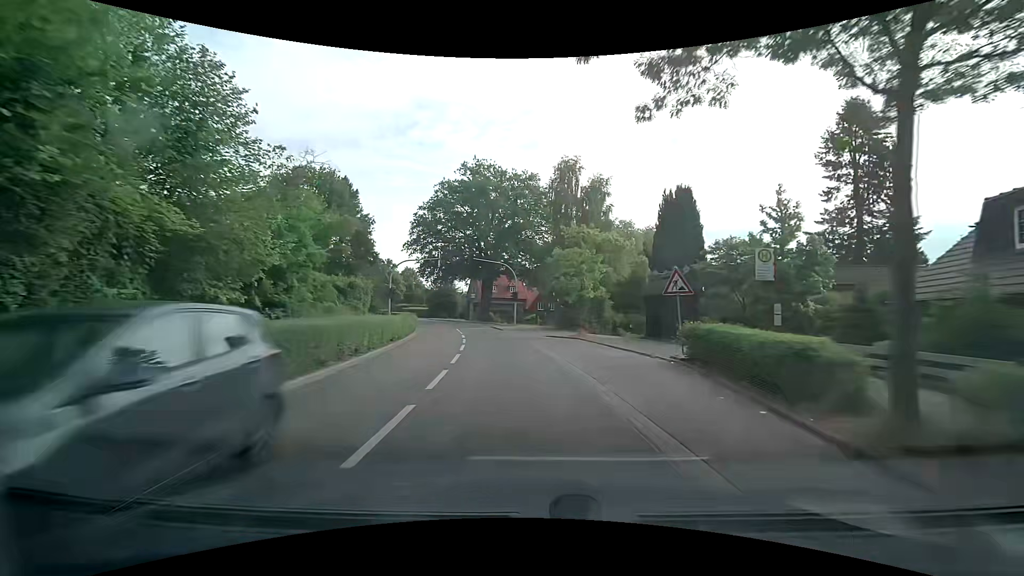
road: secondary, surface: asphalt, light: Day
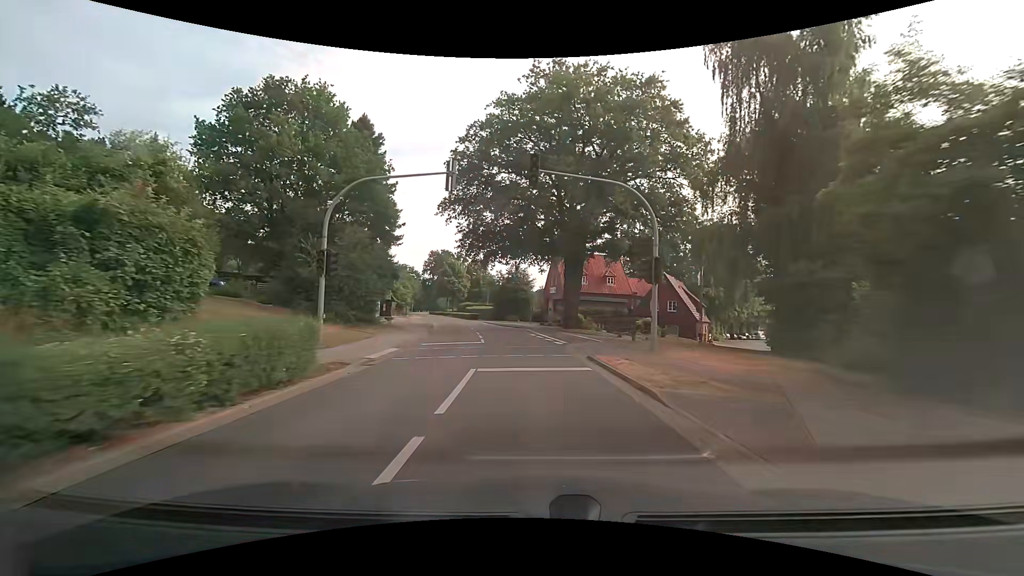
(-2.8, +29.1) m; -10°
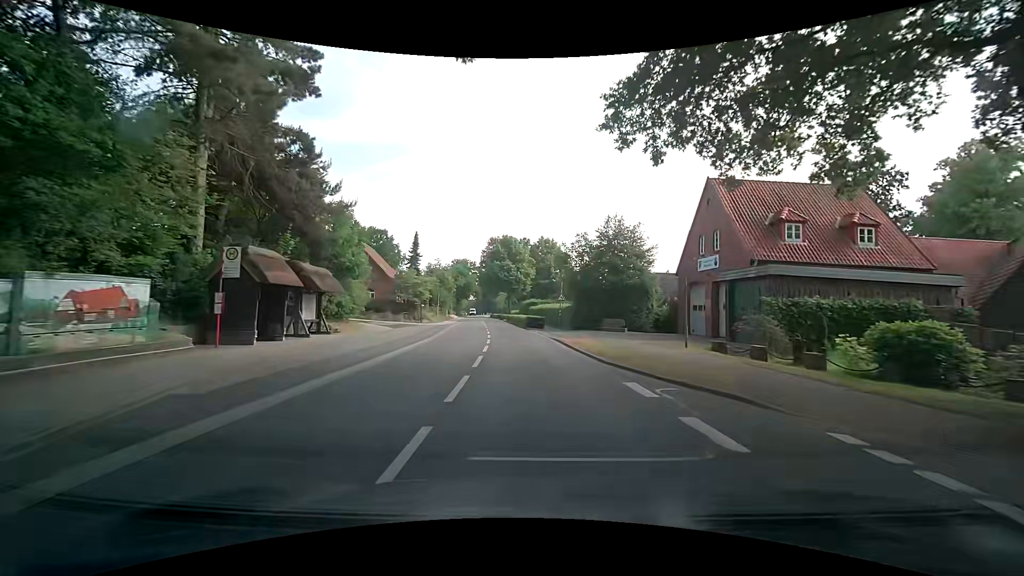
(-3.1, +37.0) m; -9°
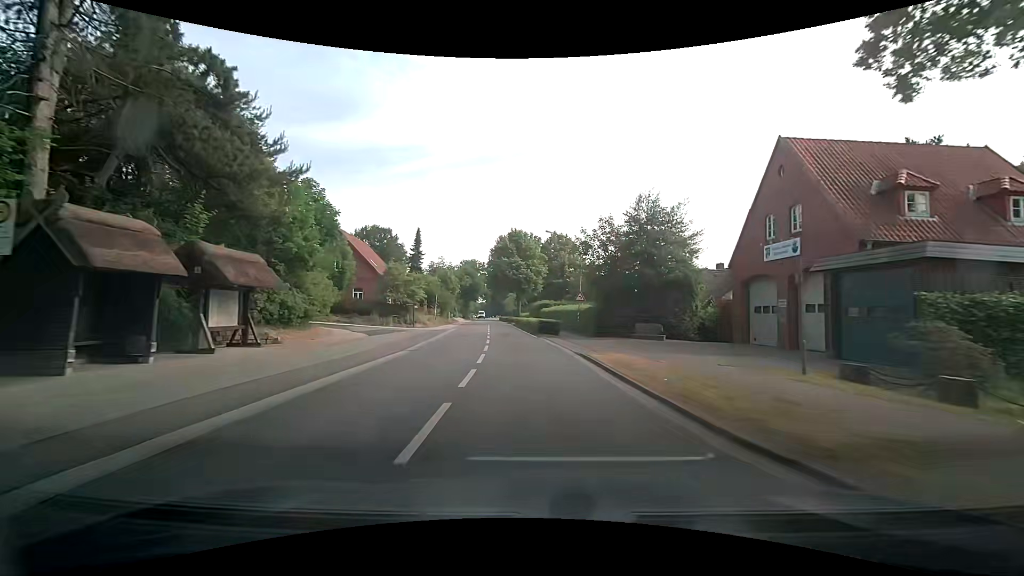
(-0.1, +7.5) m; -1°
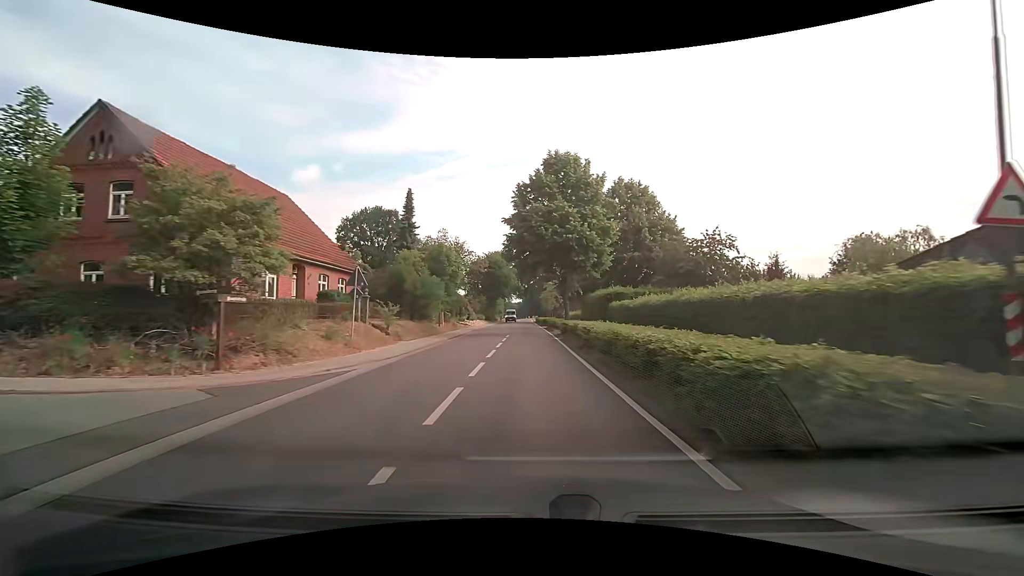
(-1.3, +30.2) m; -4°
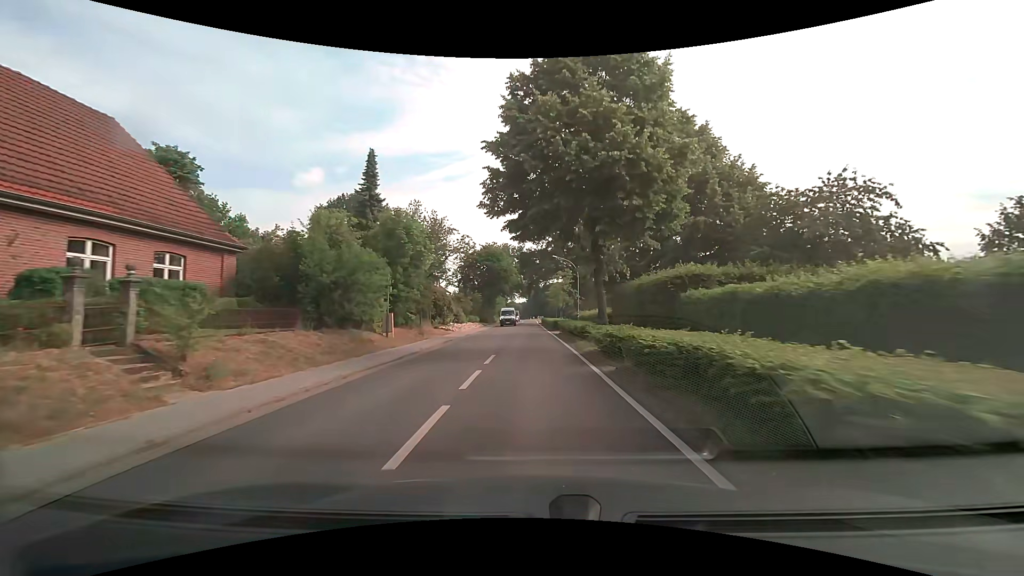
(-0.2, +15.2) m; -1°
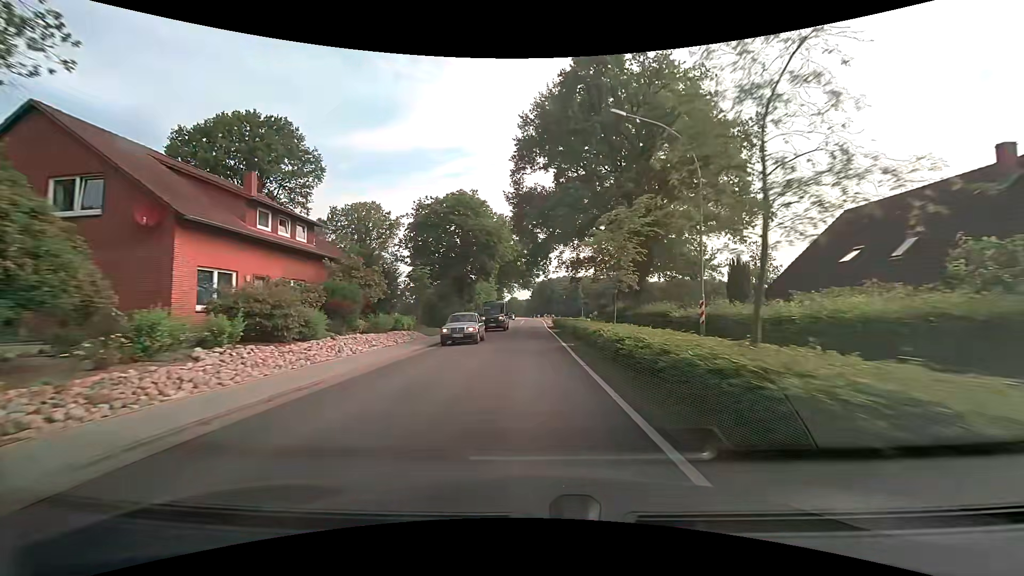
(-0.2, +38.4) m; -1°
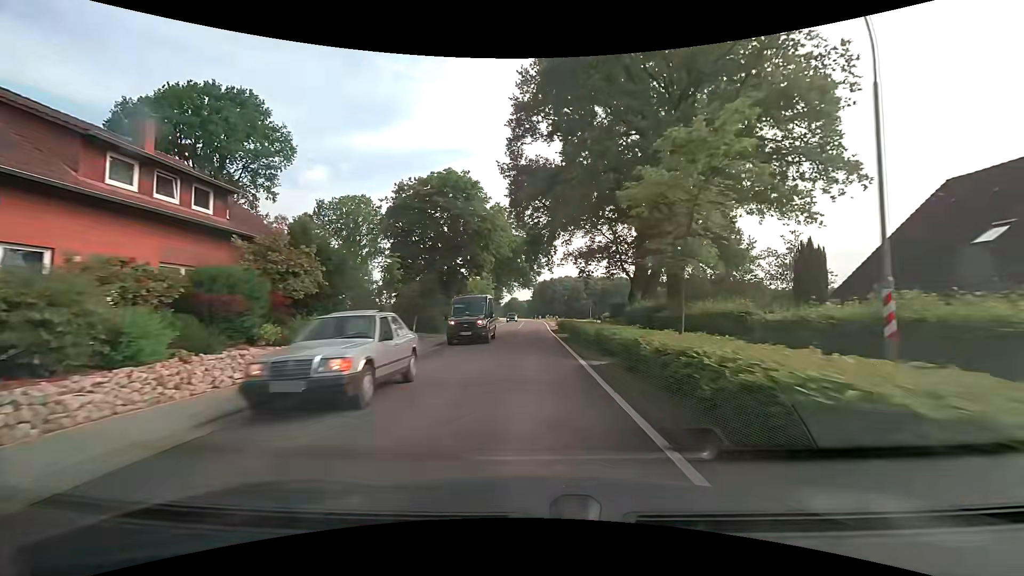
(0.0, +7.8) m; 0°
(0, +10) (0, +20) (0, +30) (0, +40) (0, +50) (0, +60) (0, +70) (0, +80) (0, +90) (-1, +100) m
